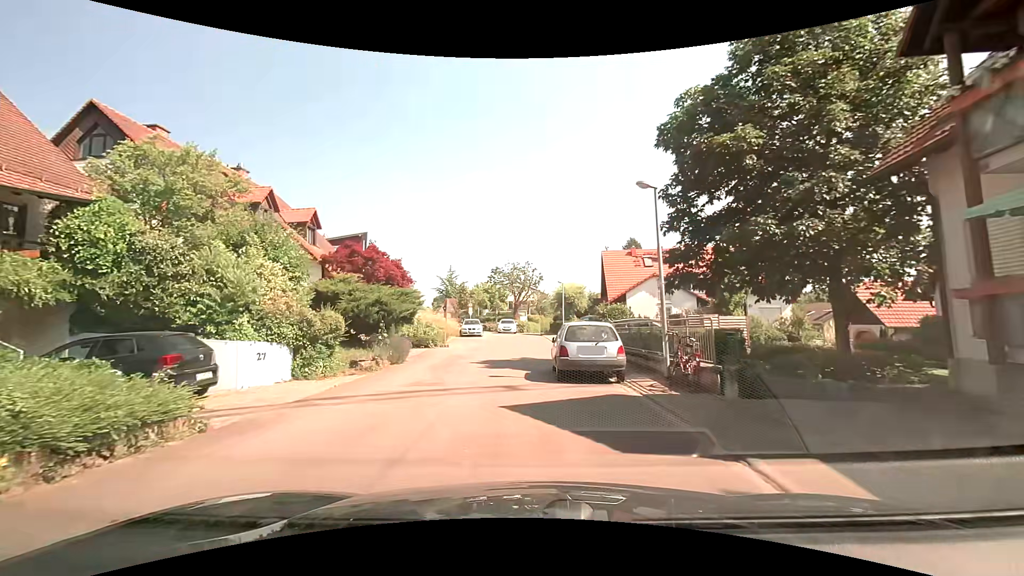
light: Day
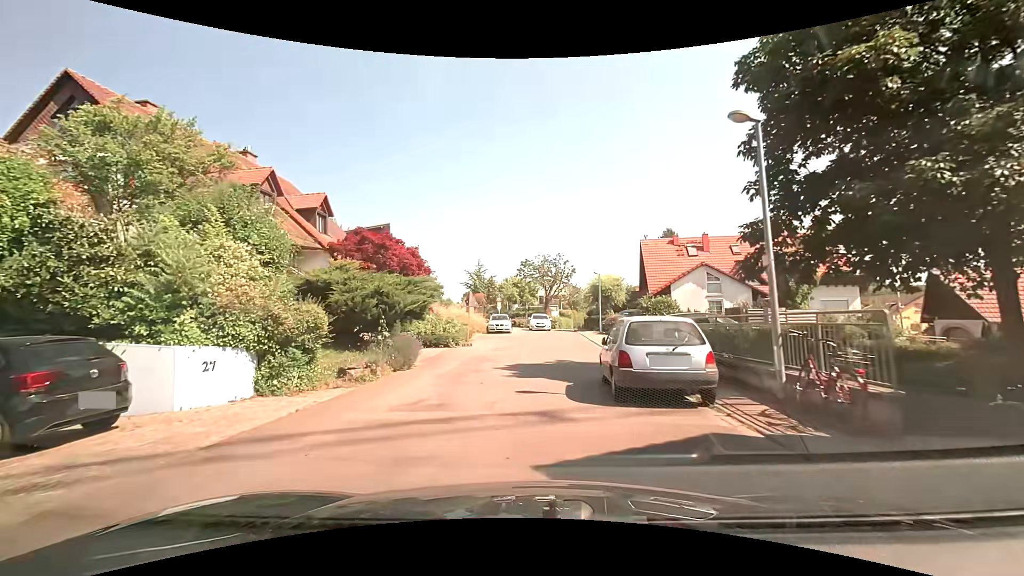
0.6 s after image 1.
(0.0, +3.5) m; -1°
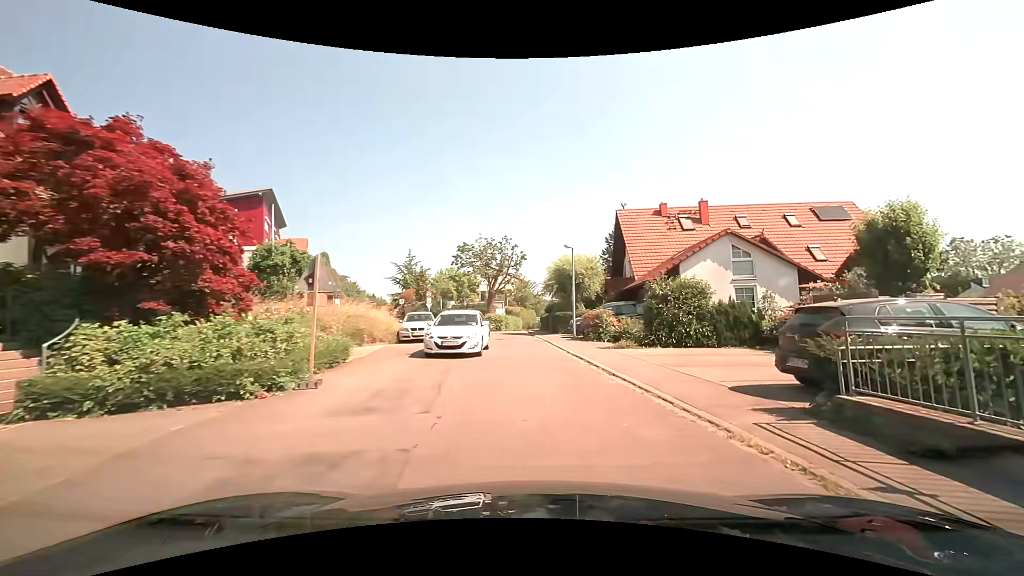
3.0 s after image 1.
(-0.1, +13.4) m; +7°
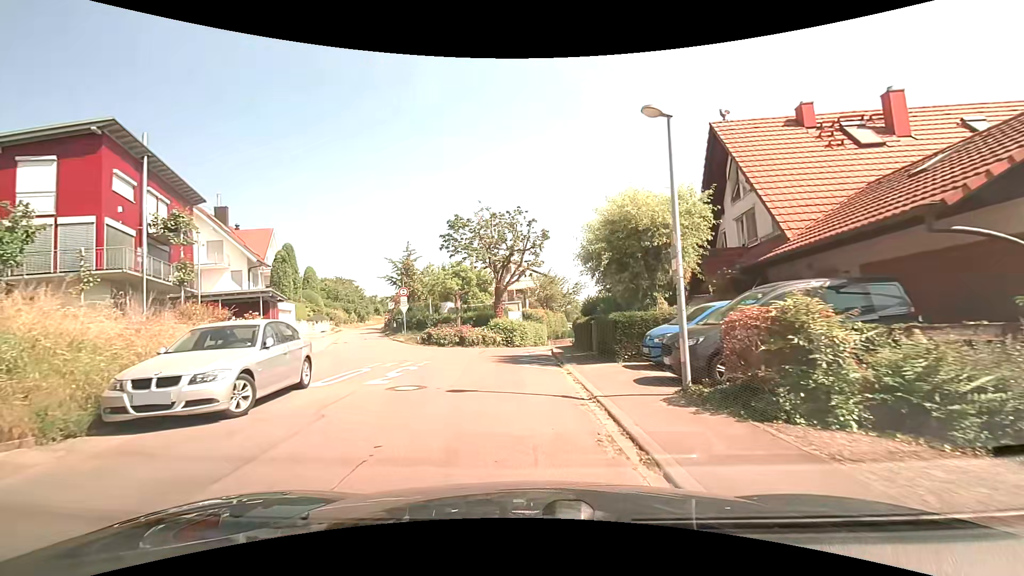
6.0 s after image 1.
(+0.2, +16.6) m; -4°
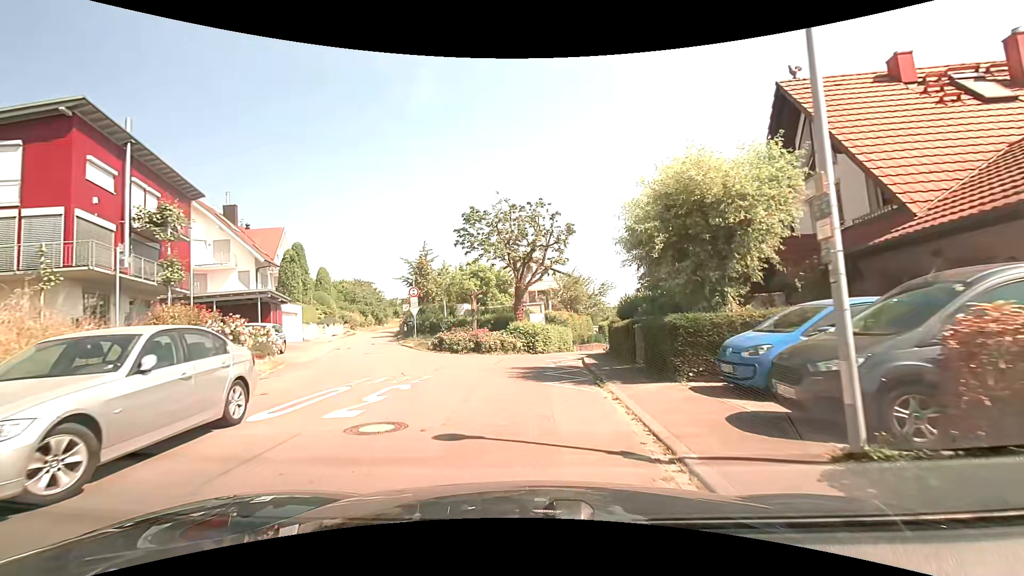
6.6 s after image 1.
(-0.1, +3.3) m; -3°
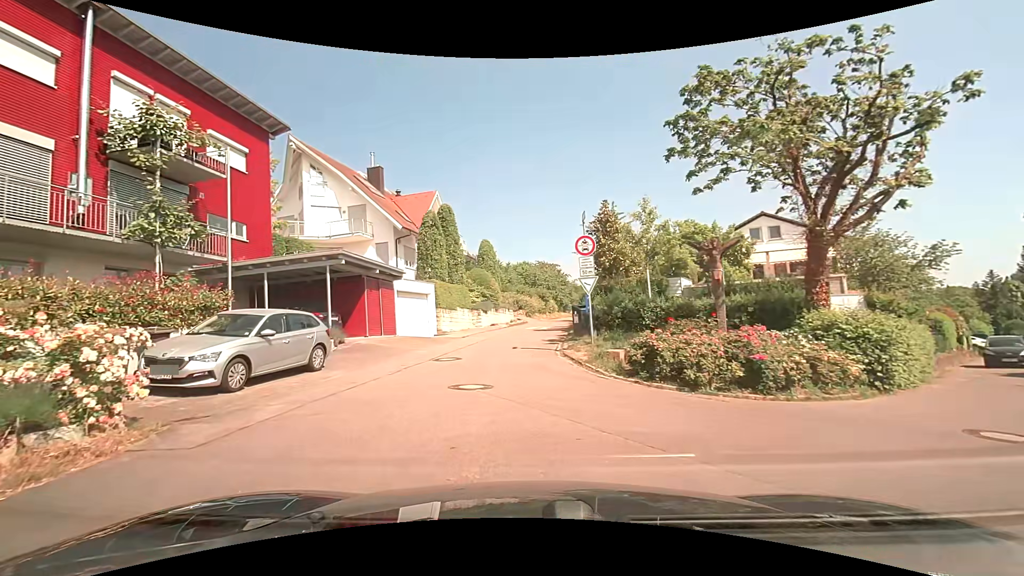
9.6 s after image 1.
(-2.3, +15.1) m; -21°
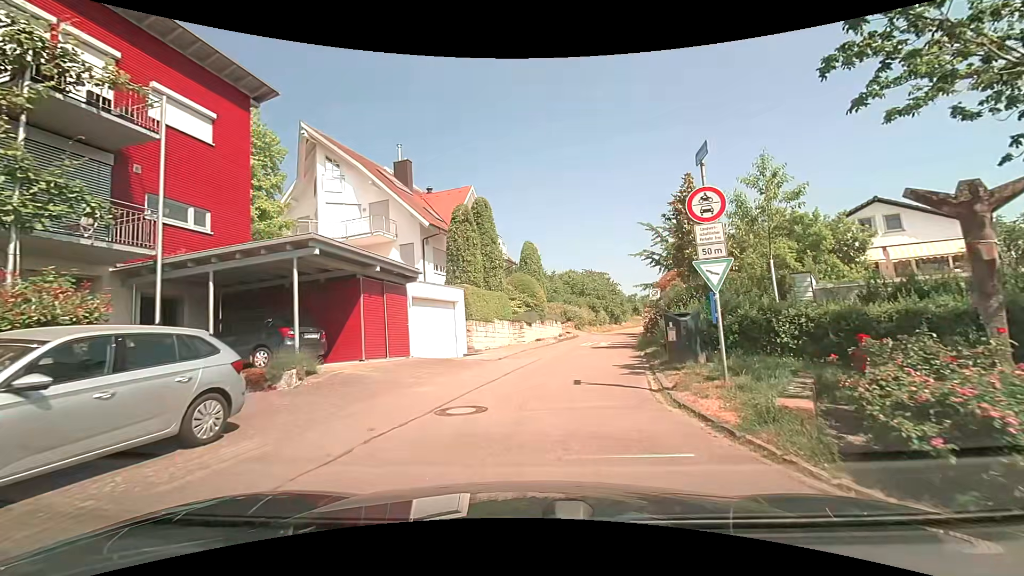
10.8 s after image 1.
(-0.4, +6.1) m; -4°
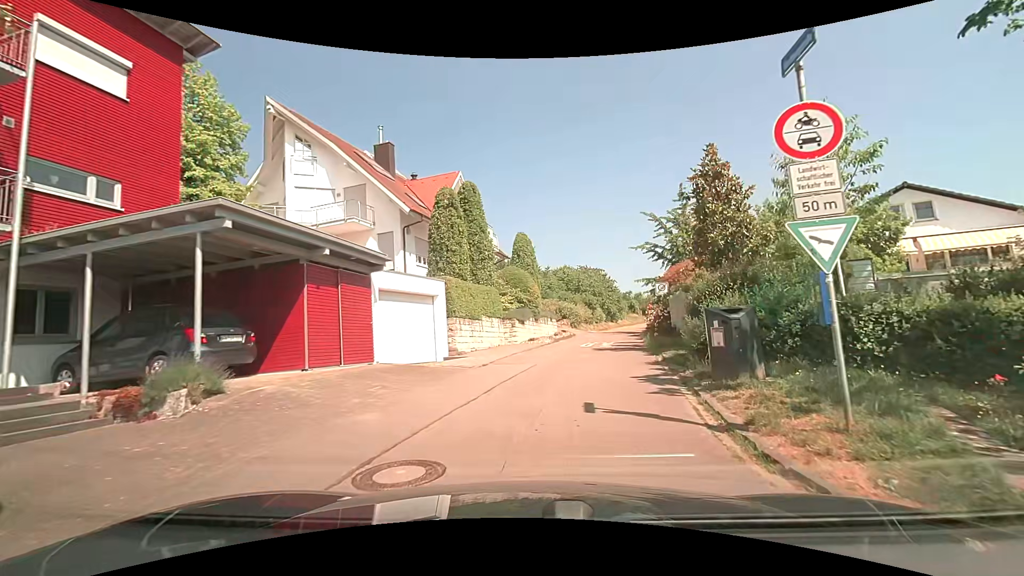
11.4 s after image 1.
(-0.1, +3.1) m; 0°
